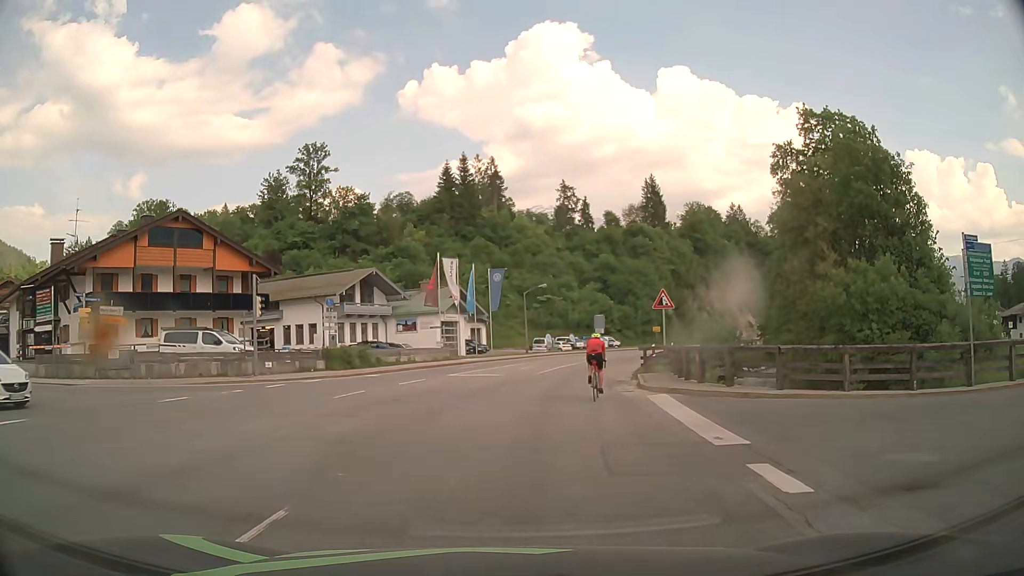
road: primary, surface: asphalt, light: Day
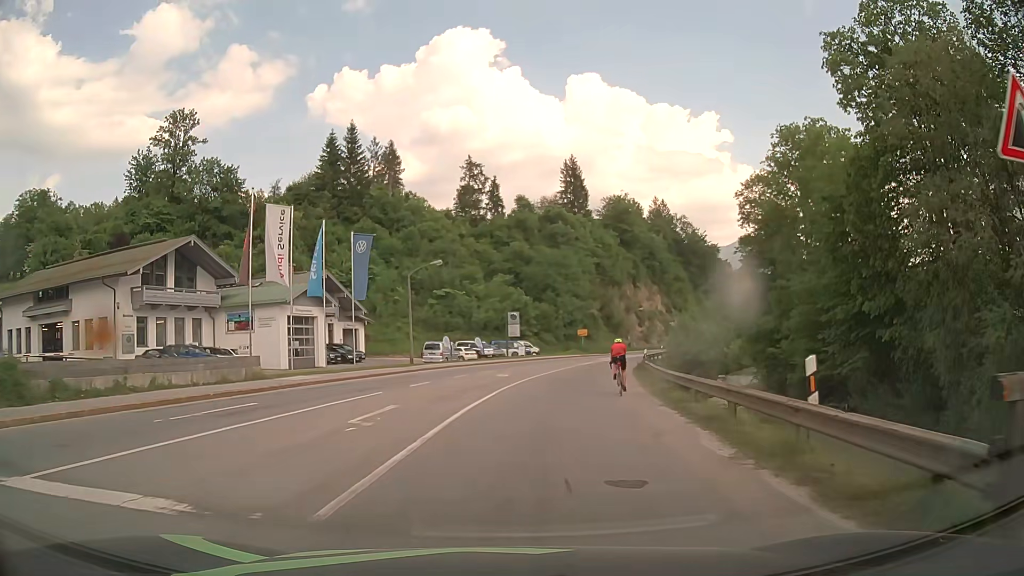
(+1.6, +22.6) m; +8°
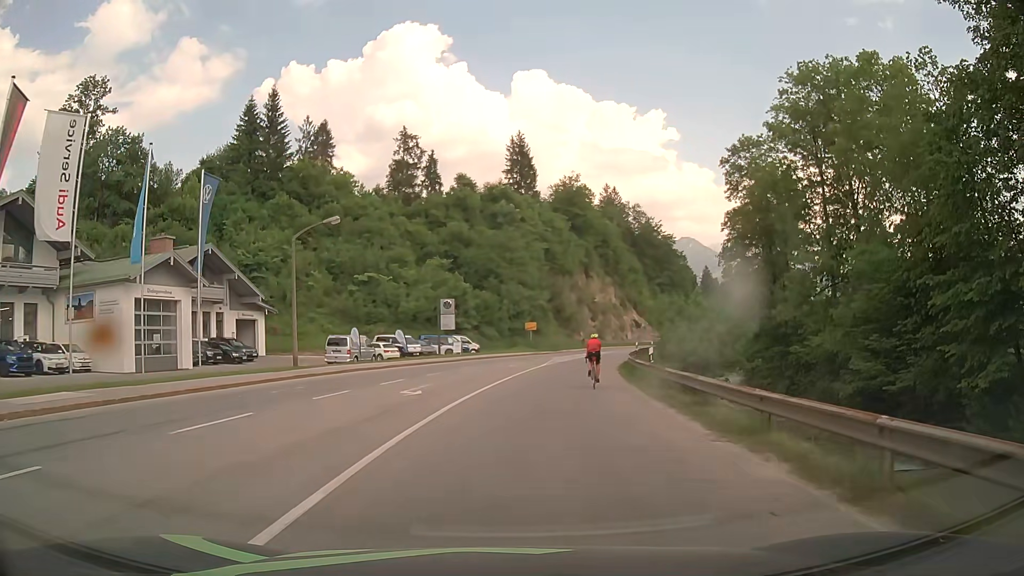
(+0.8, +14.0) m; +5°
(0, +10) (+1, +20) (+2, +30) (+4, +40) (+6, +50) (+8, +59) (+11, +69) (+14, +78) (+17, +88) (+21, +97) m
